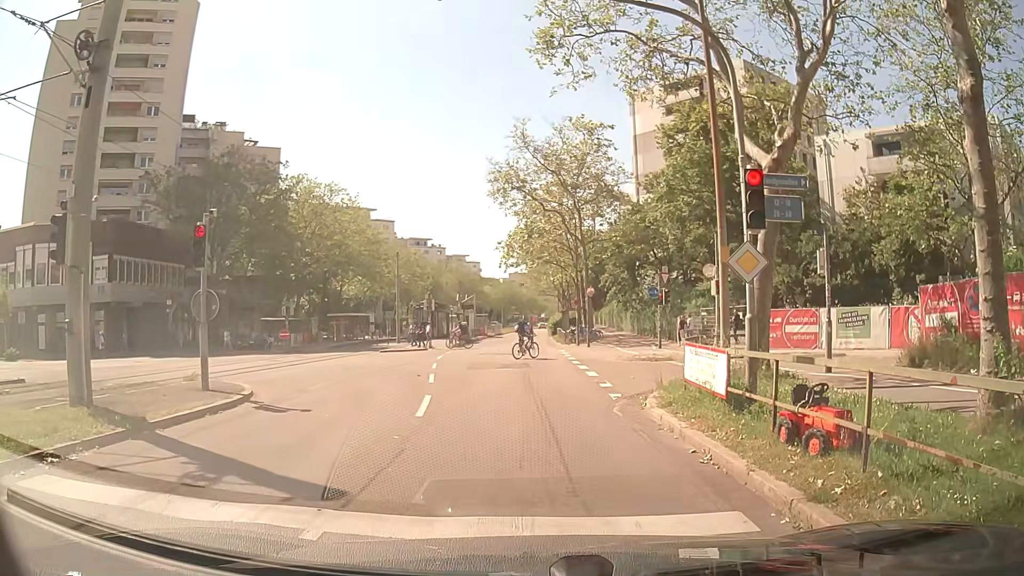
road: tertiary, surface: asphalt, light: Day
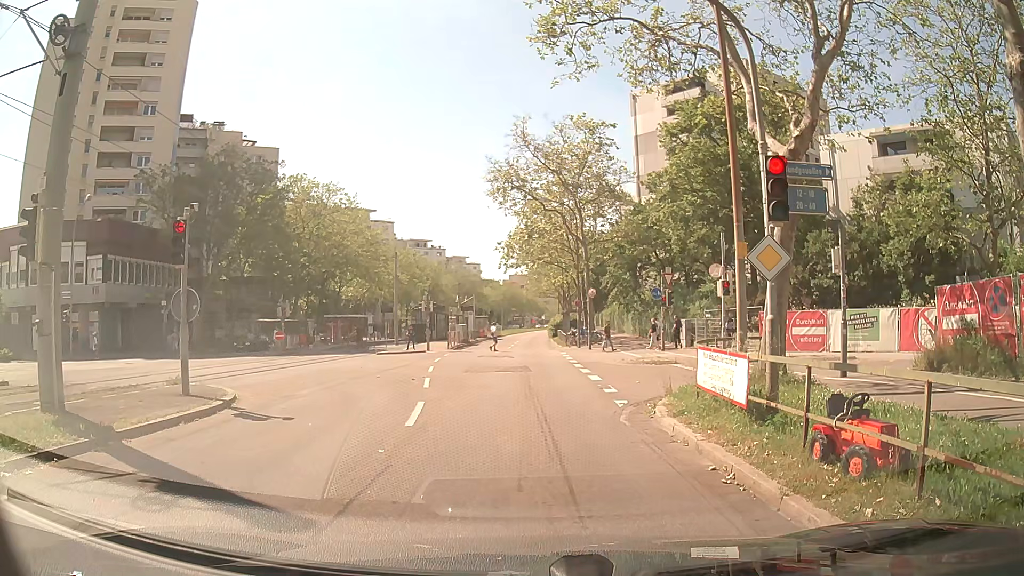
(0.0, +0.8) m; 0°
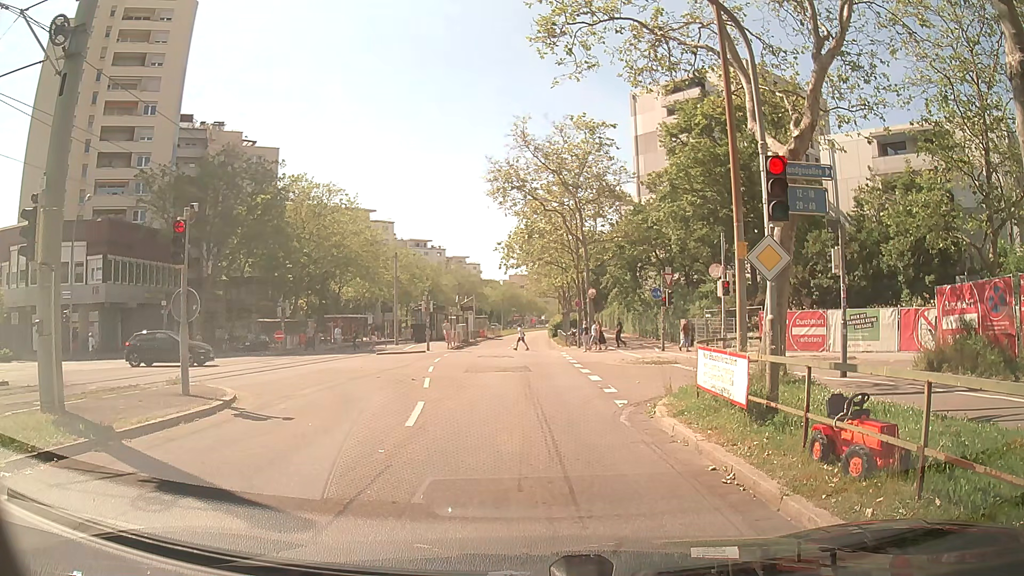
(0.0, 0.0) m; 0°
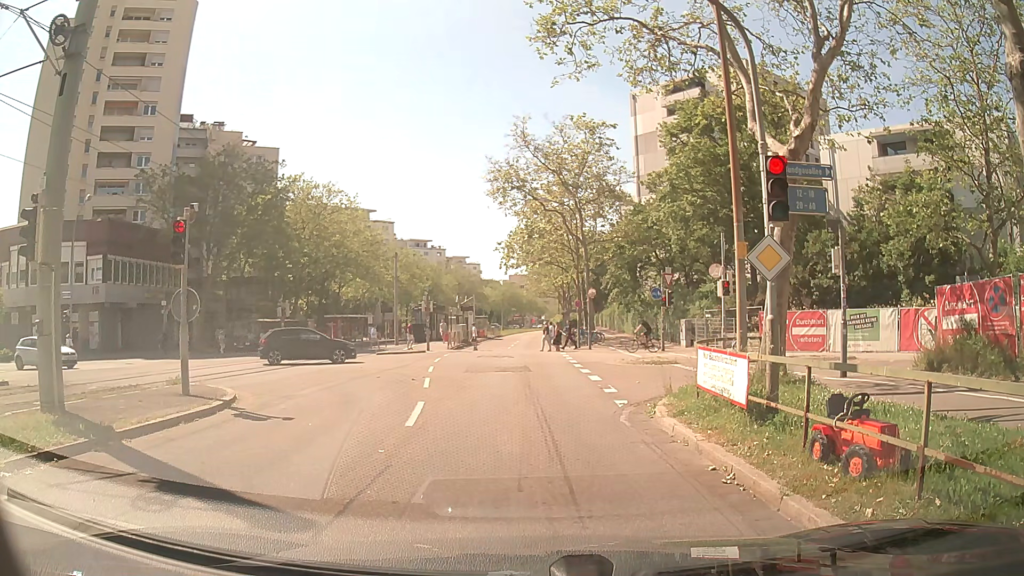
(0.0, 0.0) m; 0°
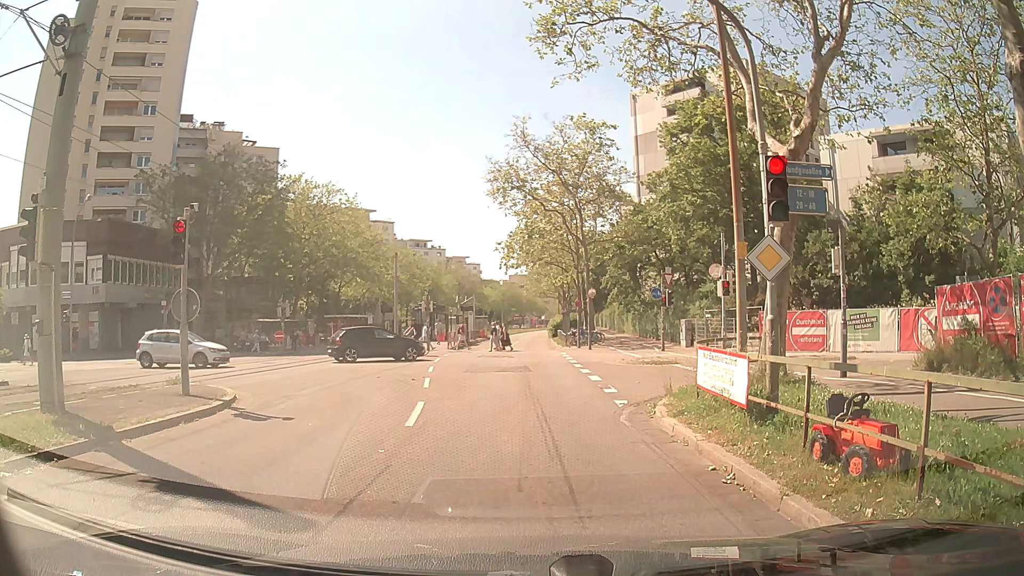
(0.0, 0.0) m; 0°
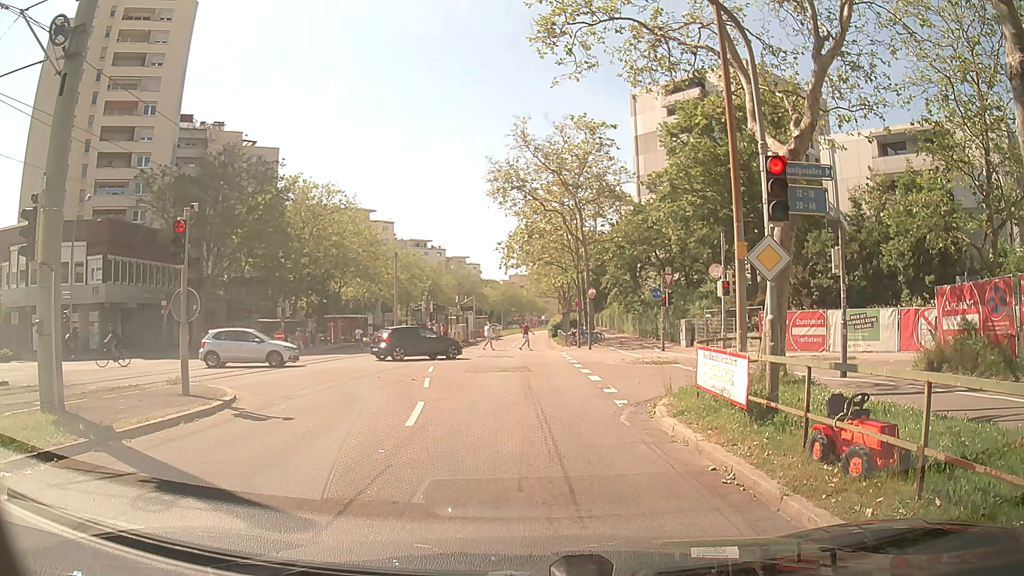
(0.0, 0.0) m; 0°
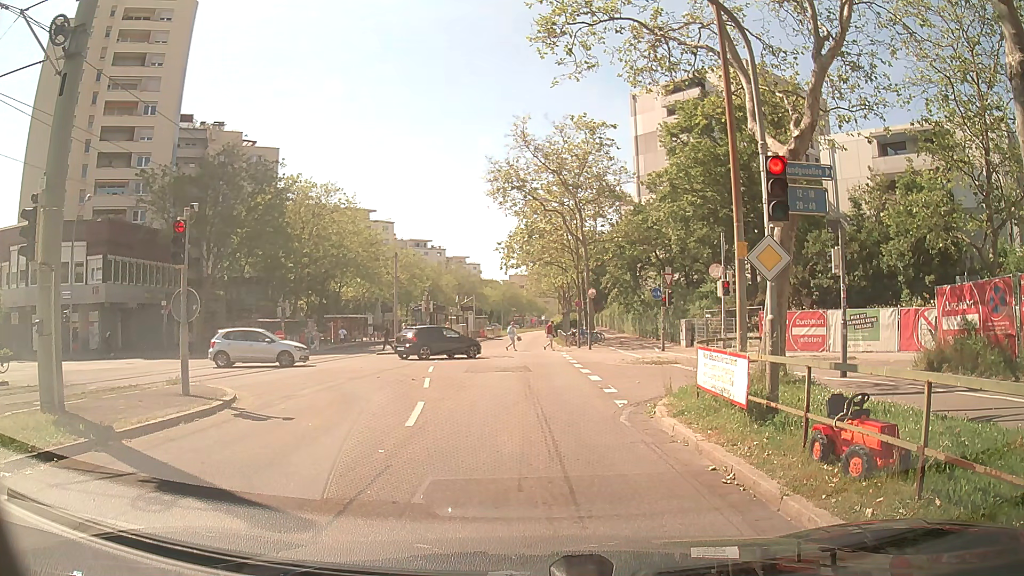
(0.0, 0.0) m; 0°
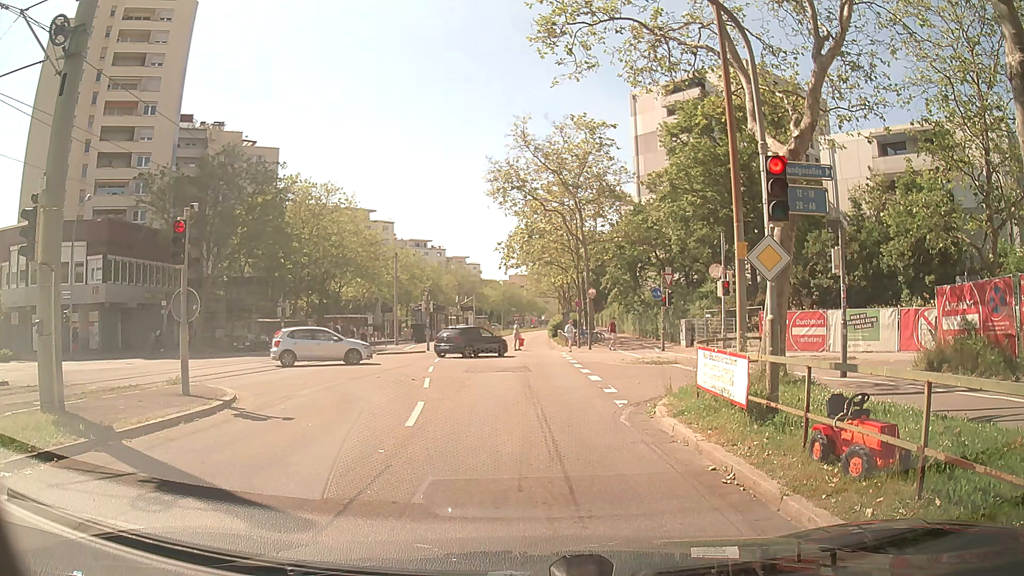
(0.0, 0.0) m; 0°
(0, +10) (0, +20) (-1, +30) (-1, +40) (-1, +50) (-2, +60) (-2, +70) (-2, +80) (-2, +90) (-2, +100) m
